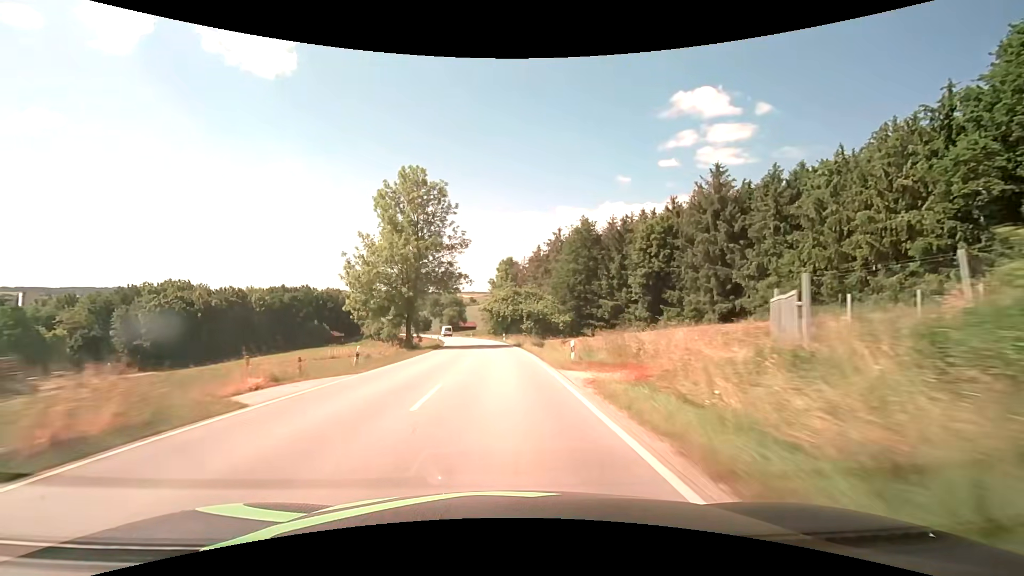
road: secondary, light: Day
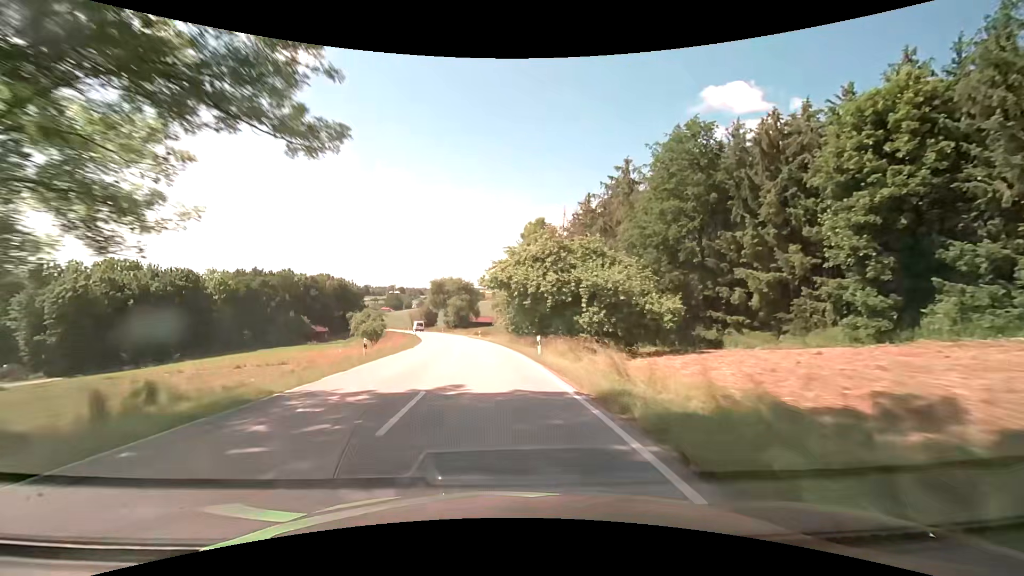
(-0.6, +37.9) m; -2°
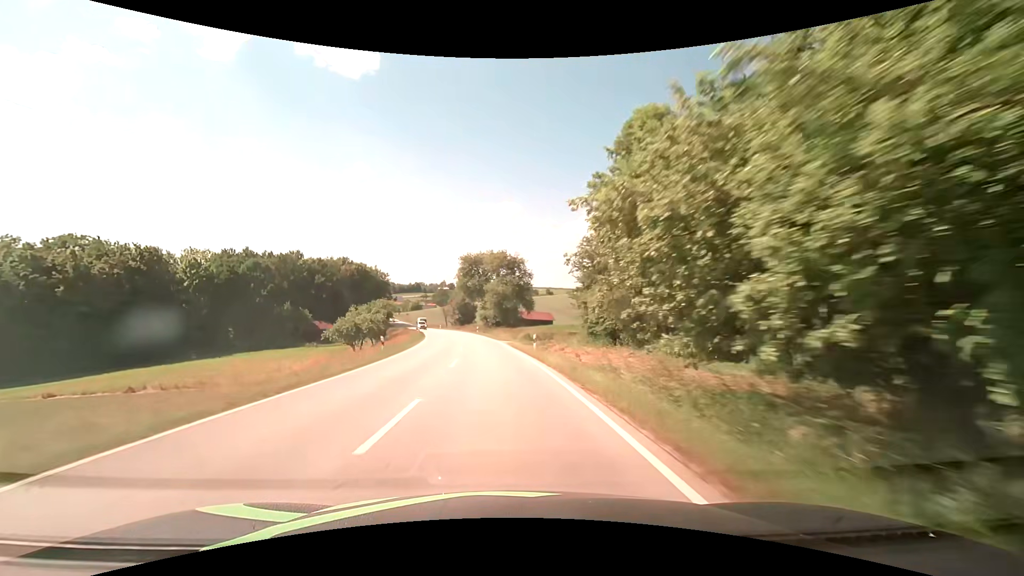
(-2.0, +37.0) m; -7°
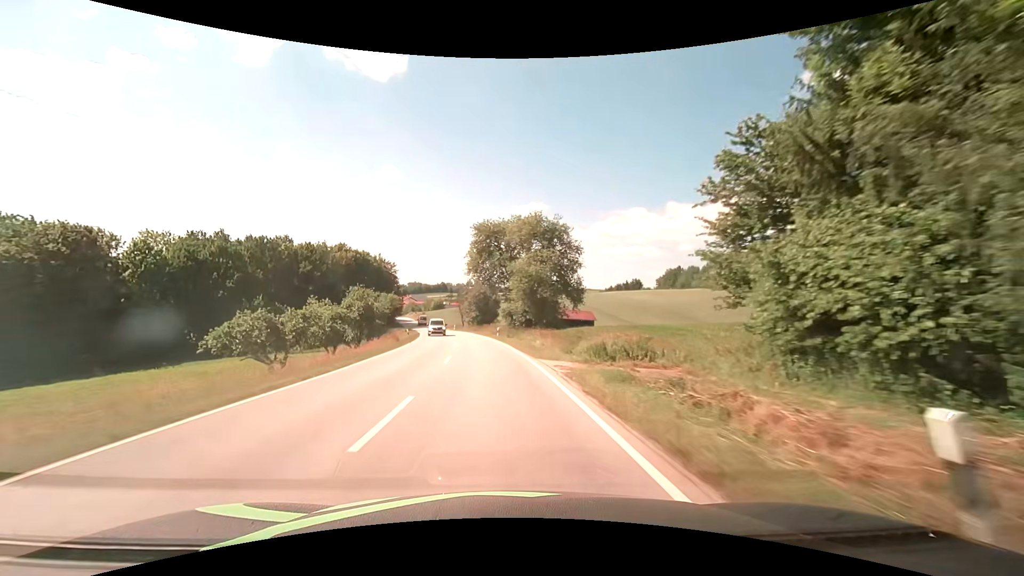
(-0.4, +24.2) m; -3°
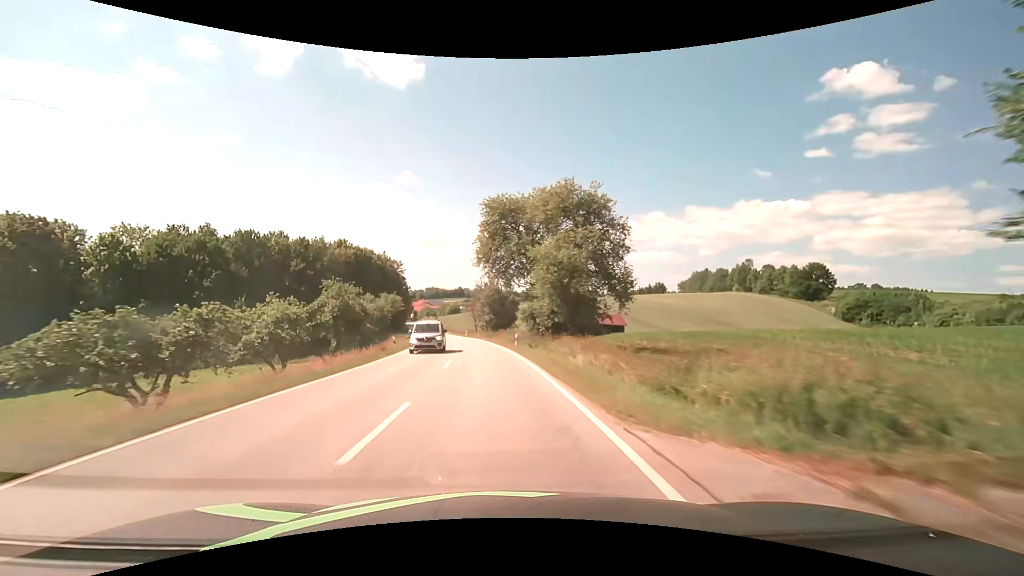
(-0.2, +11.9) m; -2°
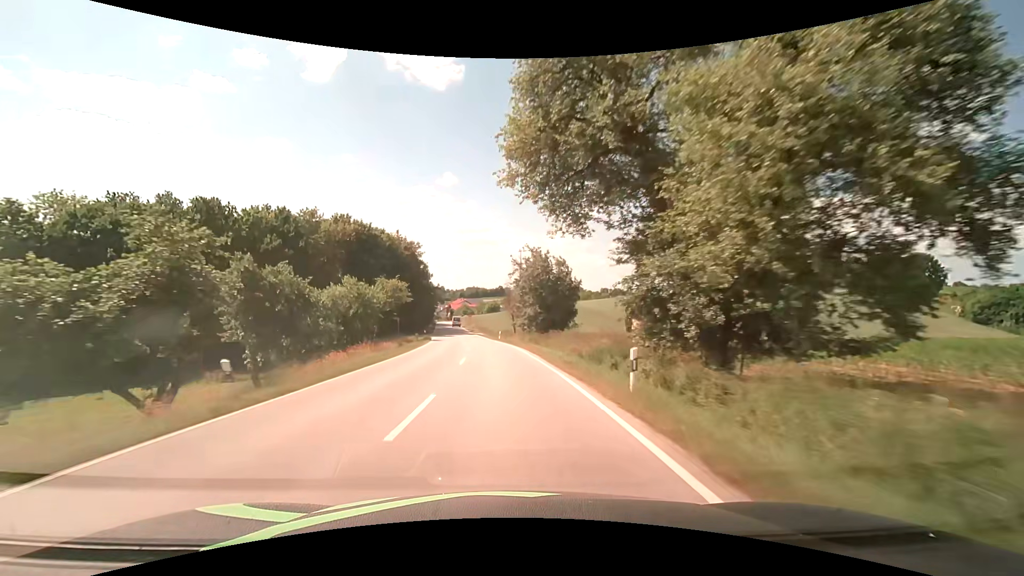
(-0.9, +23.2) m; -5°
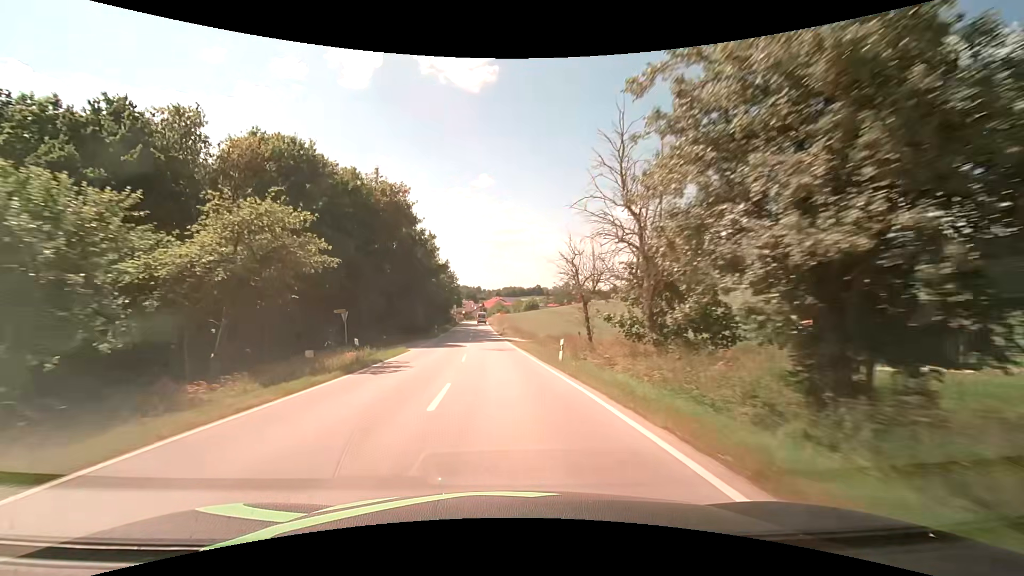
(-1.3, +33.3) m; -4°
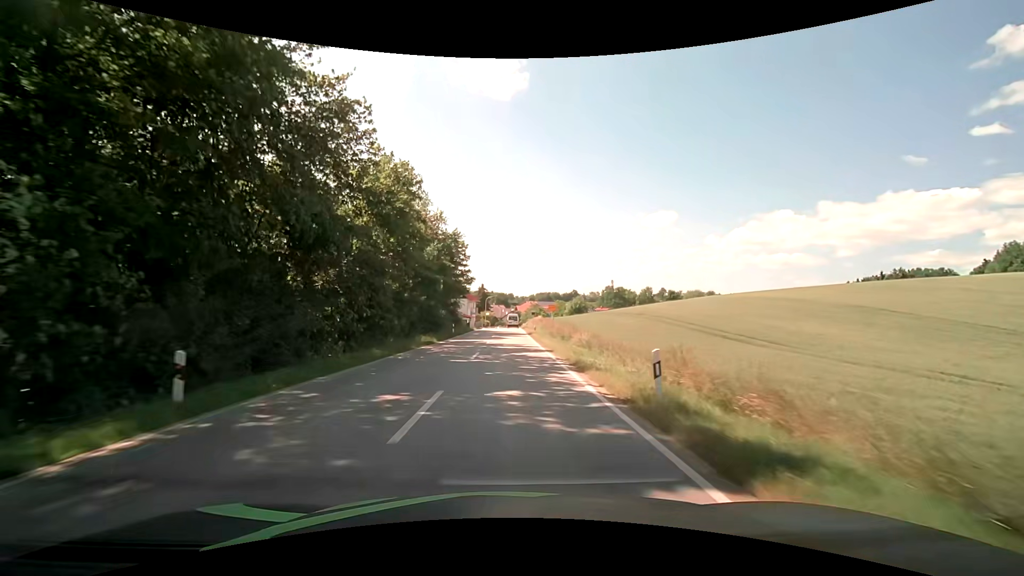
(-2.2, +50.2) m; -4°
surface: asphalt
(0, +10) (0, +20) (0, +30) (0, +40) (0, +50) (+1, +60) (+1, +70) (+1, +80) (+1, +90) (+1, +100) m
